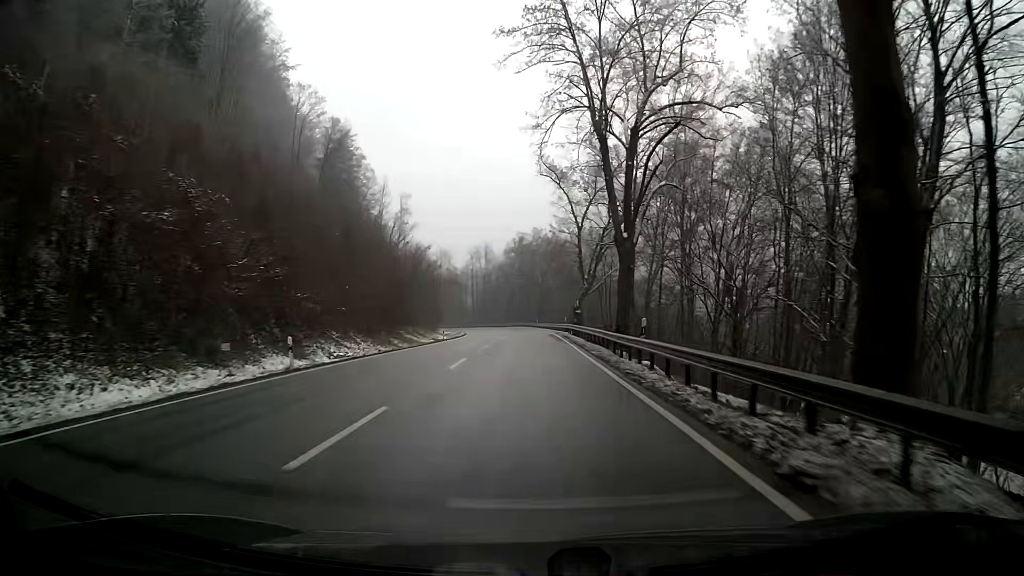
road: primary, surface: asphalt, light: Day
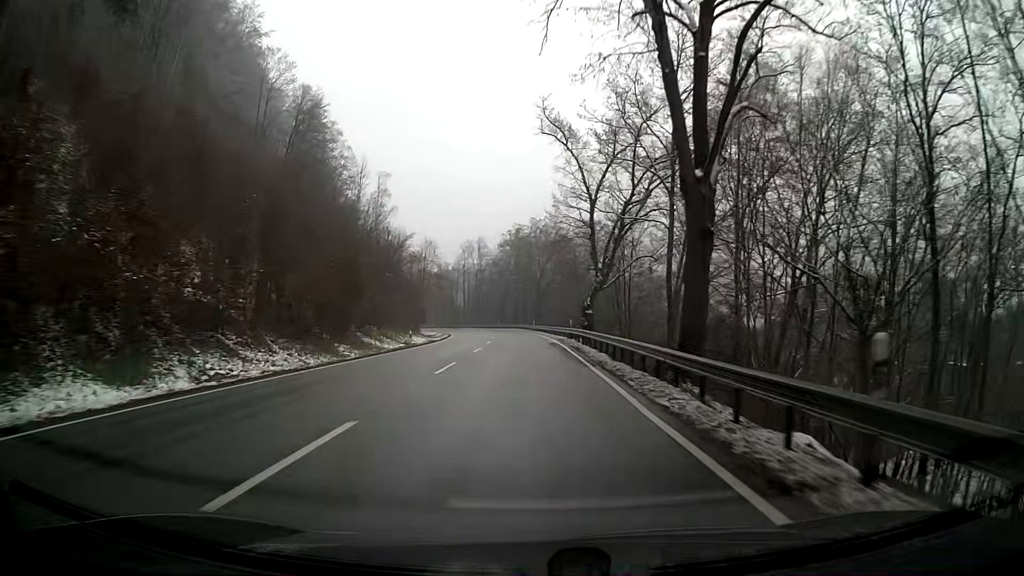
(+0.1, +13.6) m; +1°
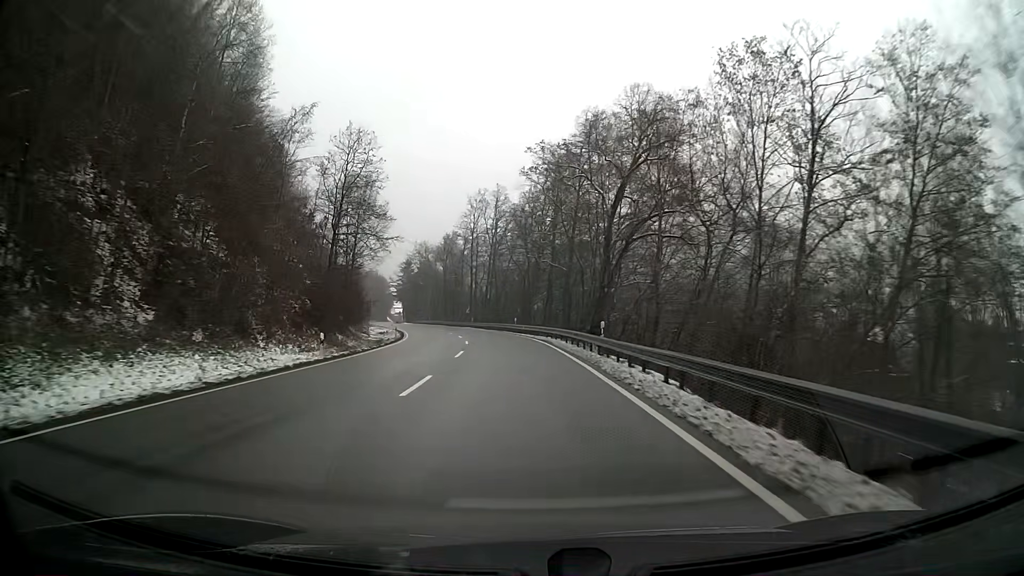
(-1.1, +53.4) m; -4°
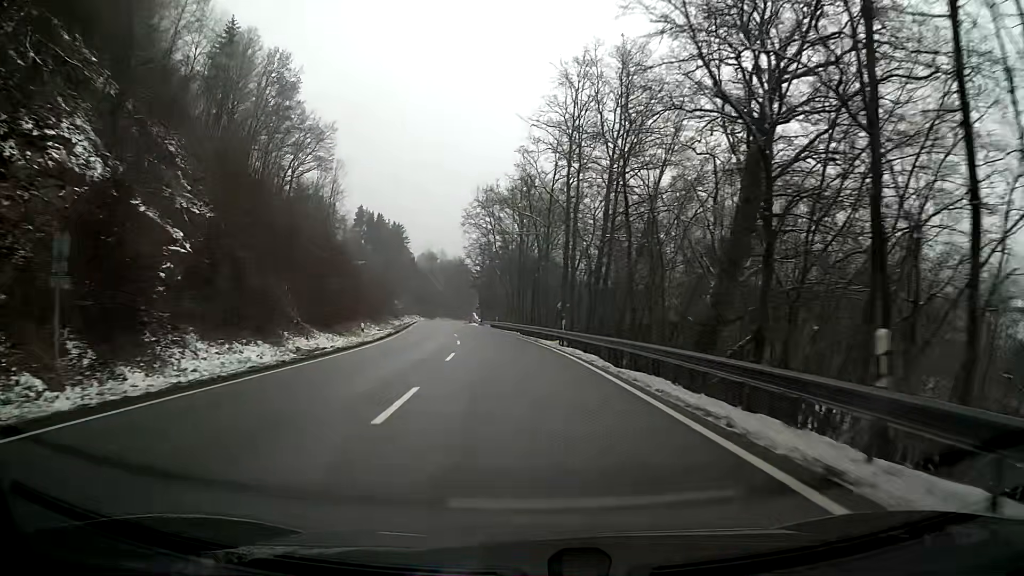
(-3.8, +52.0) m; -9°
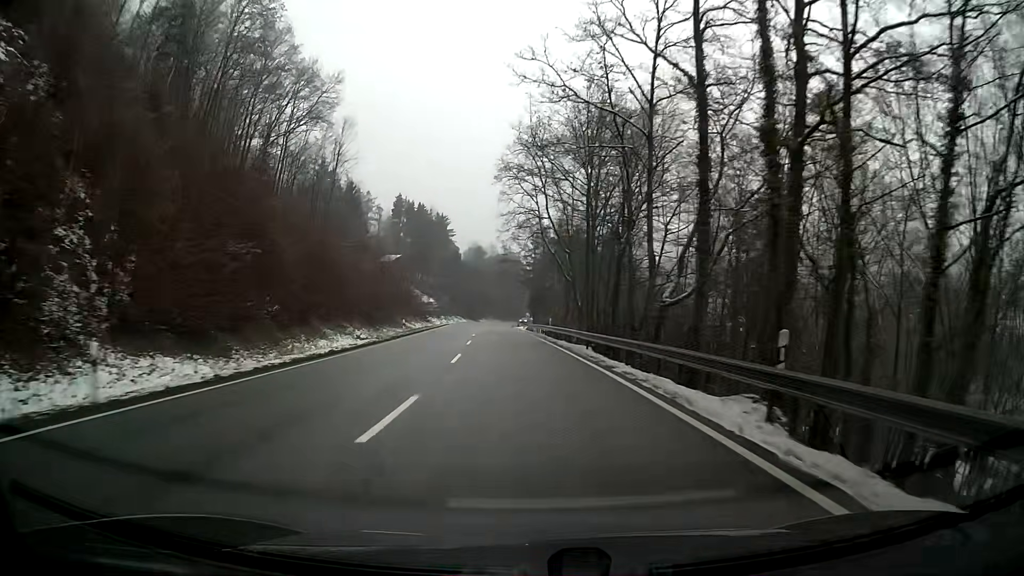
(-1.0, +25.6) m; -4°
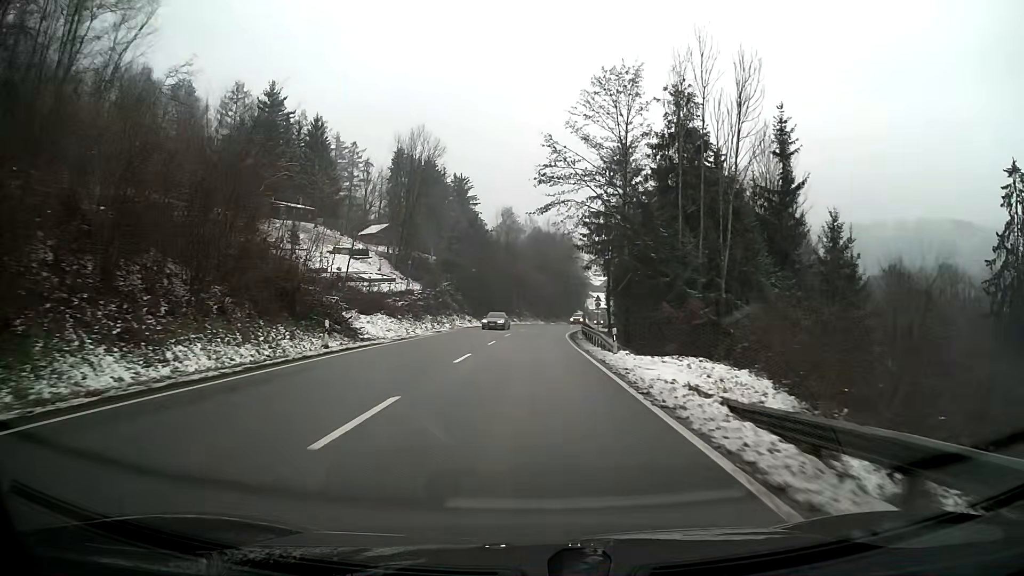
(-2.5, +61.1) m; -3°
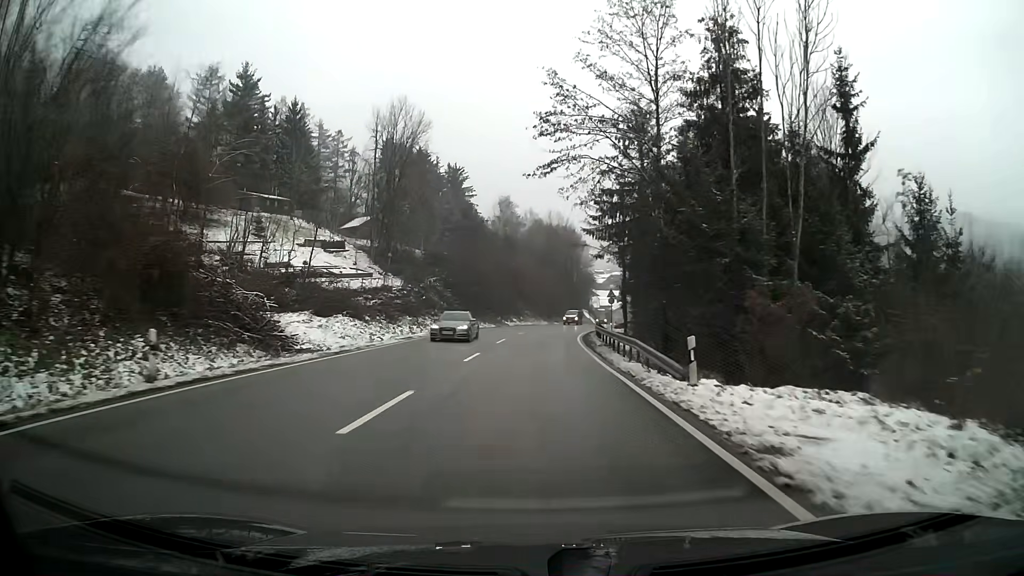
(0.0, +11.2) m; 0°
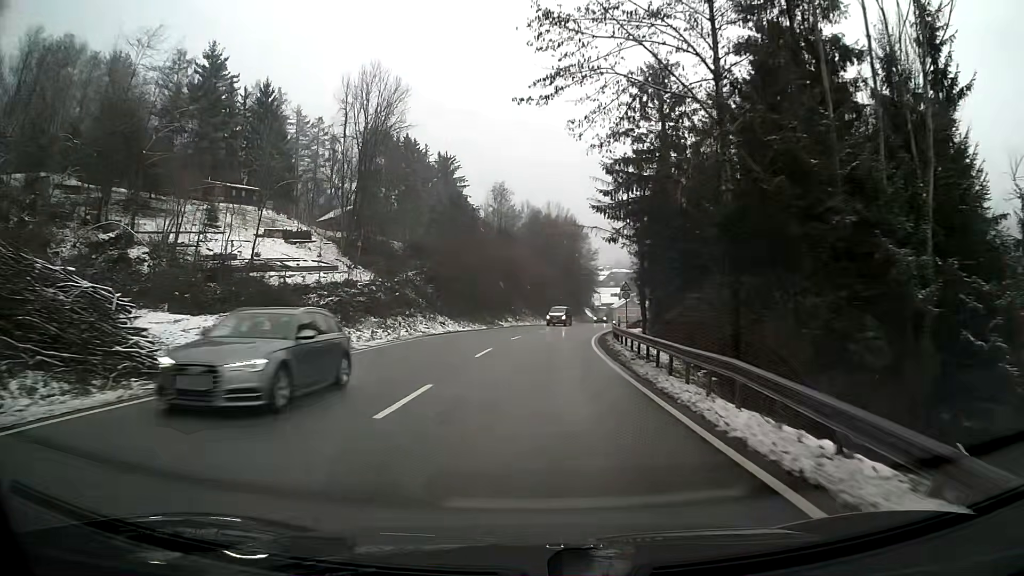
(0.0, +10.8) m; 0°
